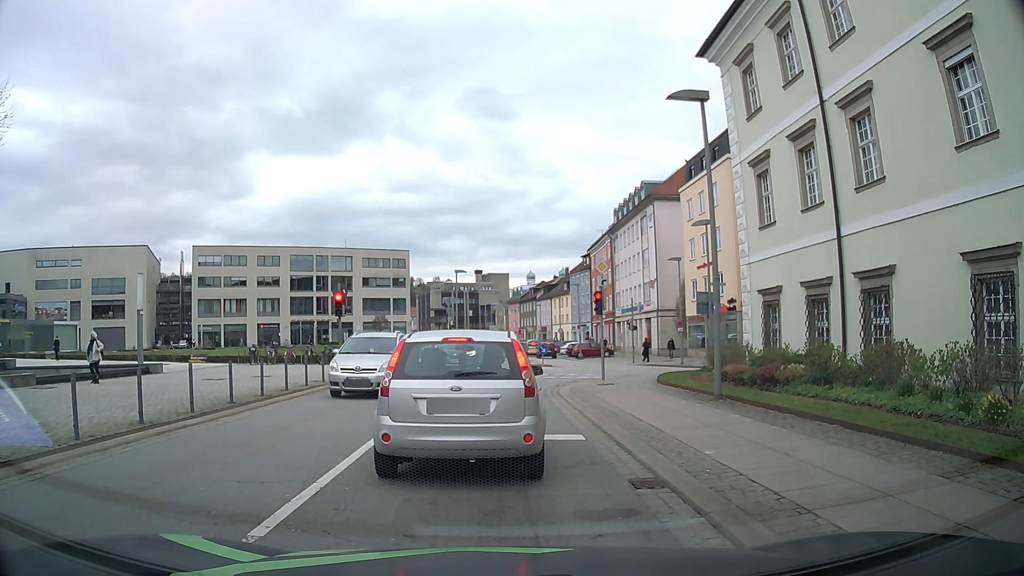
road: tertiary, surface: asphalt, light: Day
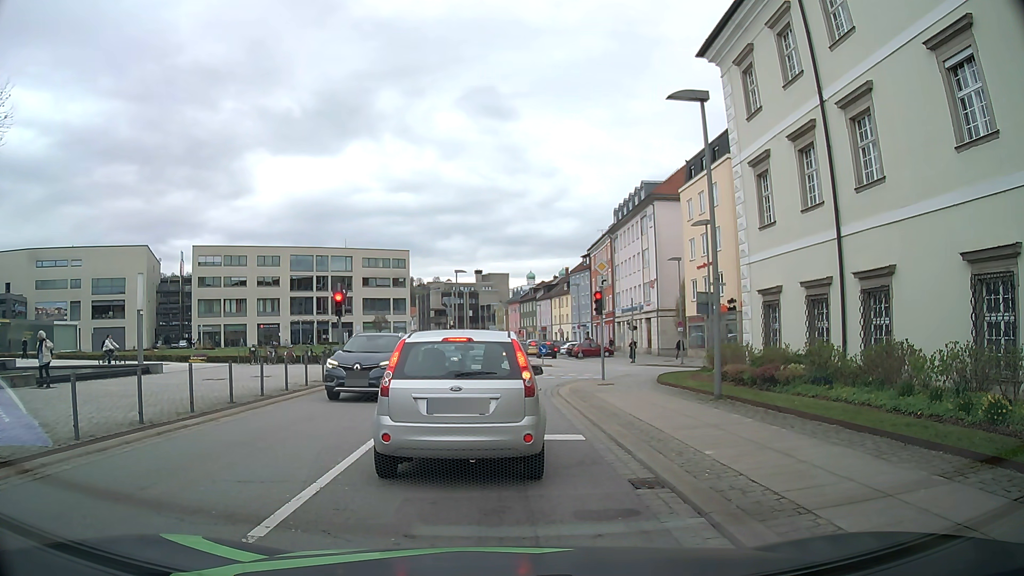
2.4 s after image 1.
(0.0, 0.0) m; 0°
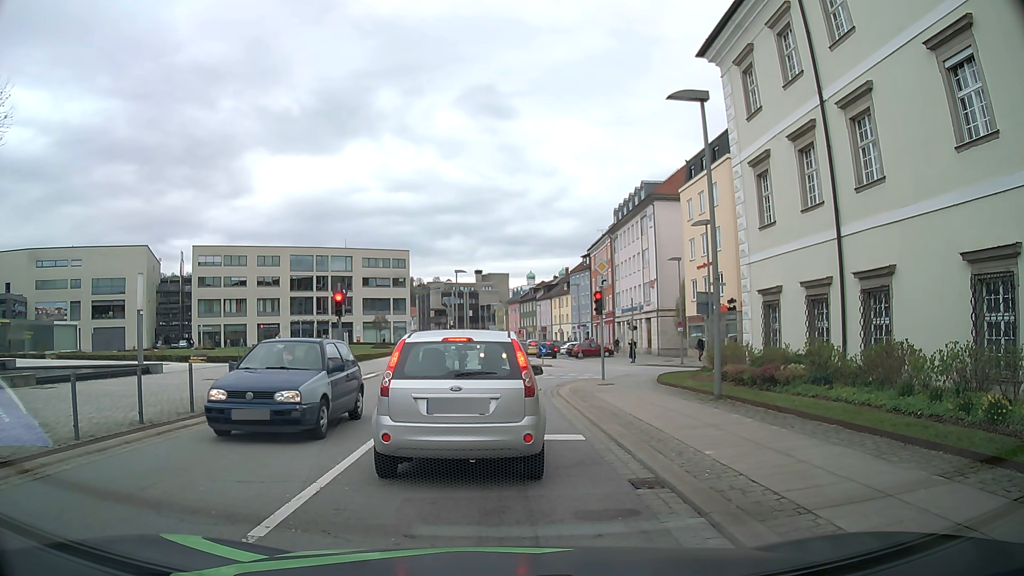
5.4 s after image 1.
(0.0, 0.0) m; 0°
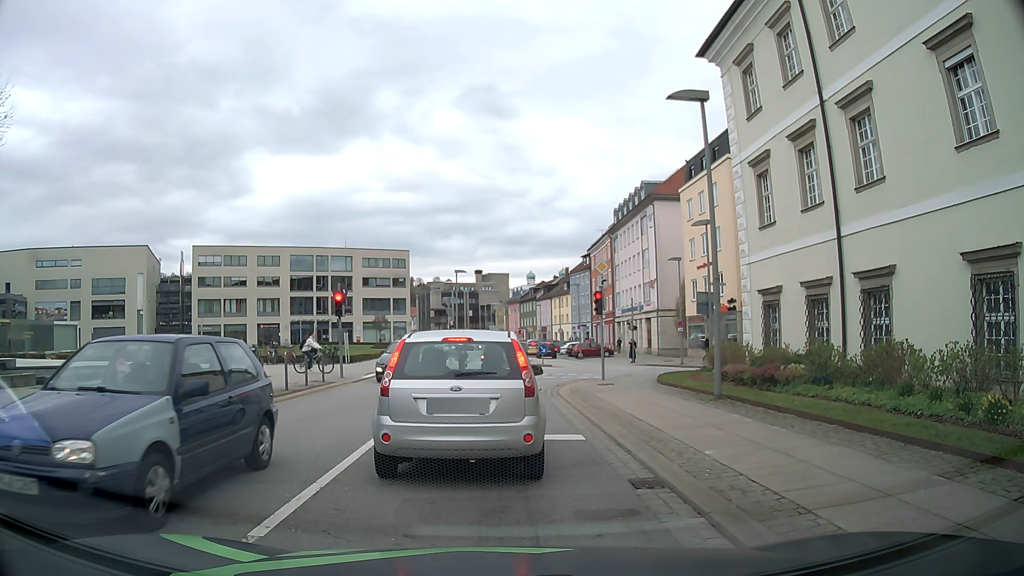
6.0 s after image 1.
(0.0, 0.0) m; 0°
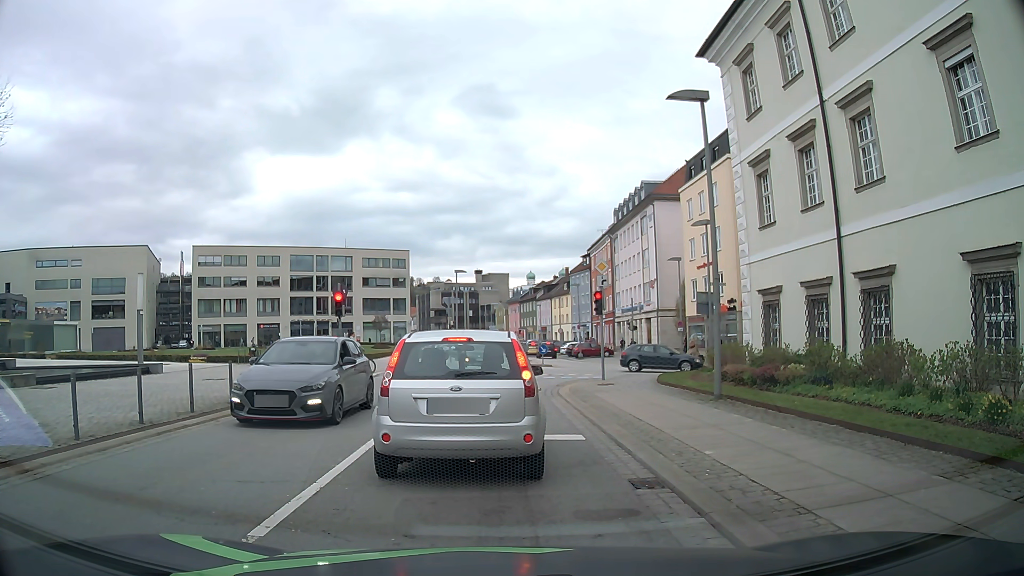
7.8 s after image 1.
(0.0, 0.0) m; 0°
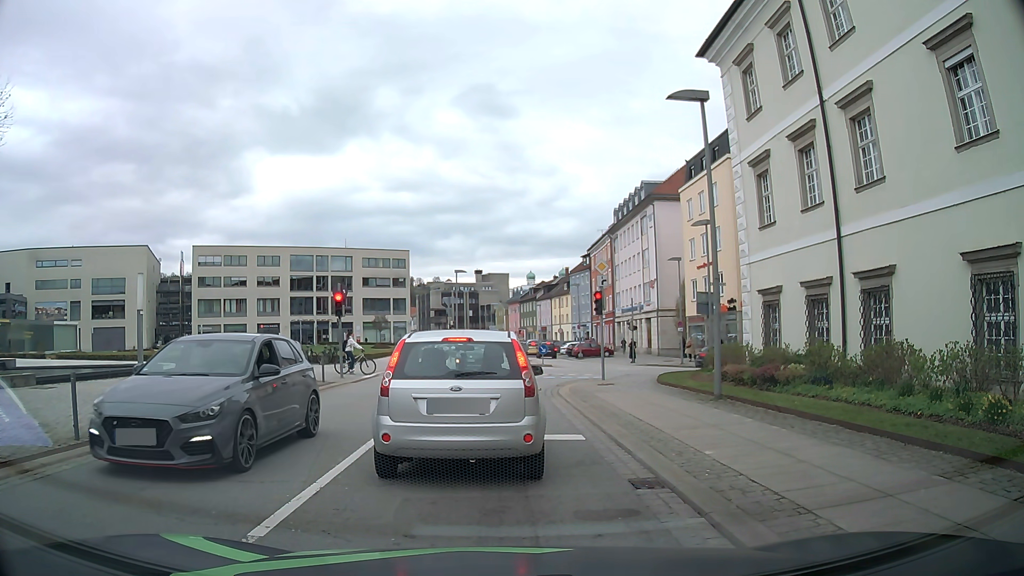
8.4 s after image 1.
(0.0, 0.0) m; 0°
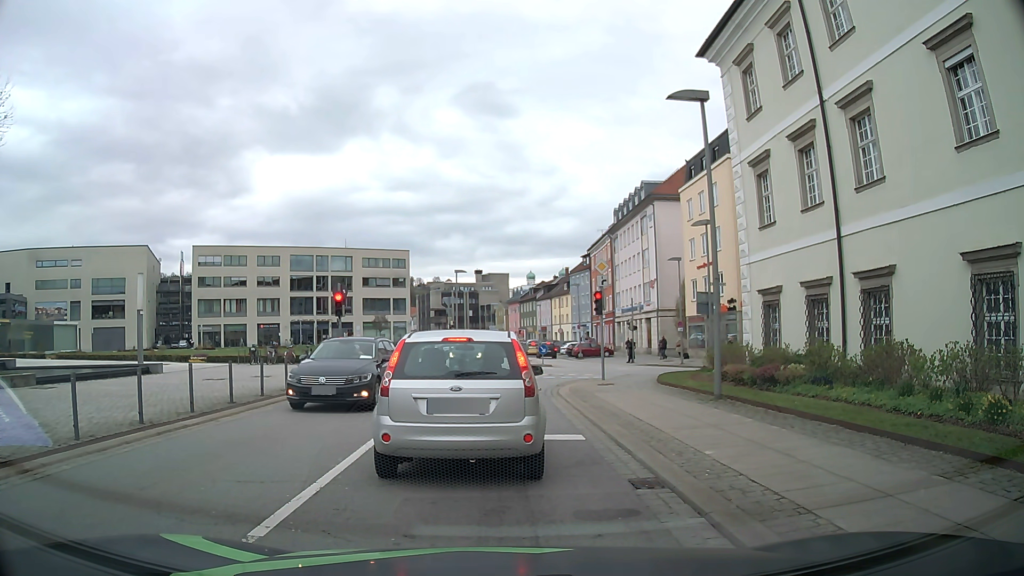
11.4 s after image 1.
(0.0, 0.0) m; 0°
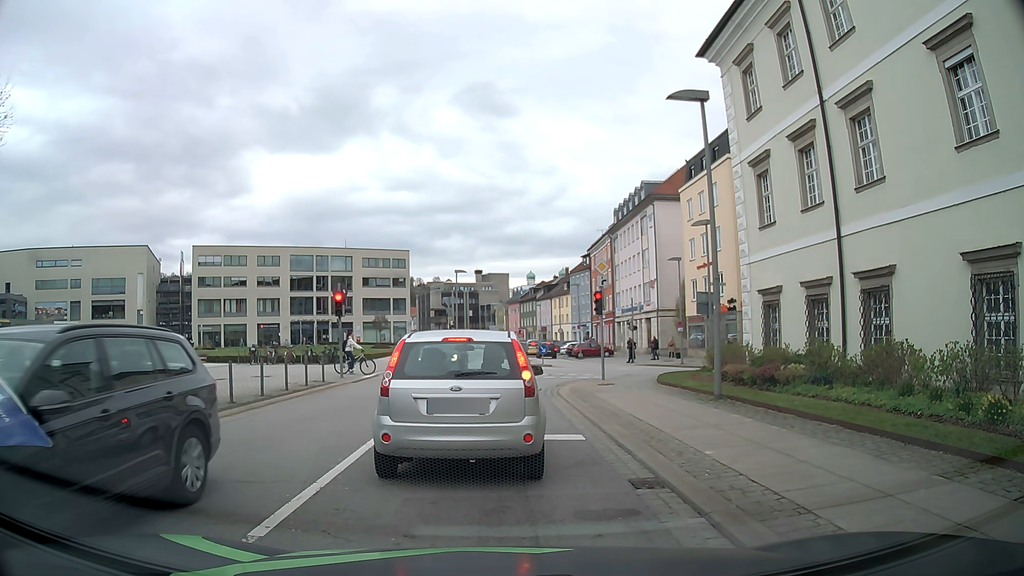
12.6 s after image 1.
(0.0, 0.0) m; 0°
